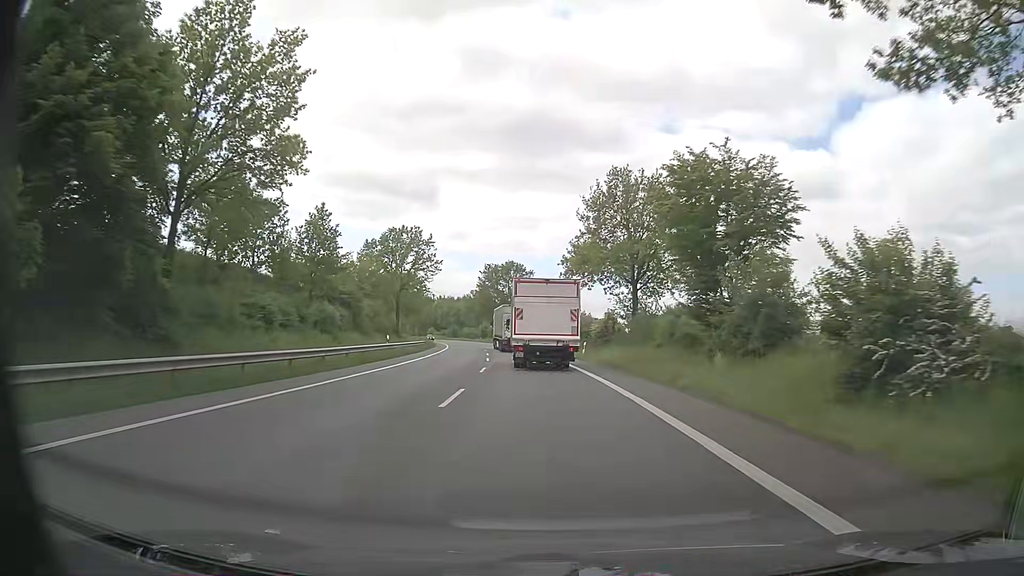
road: primary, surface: asphalt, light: Day
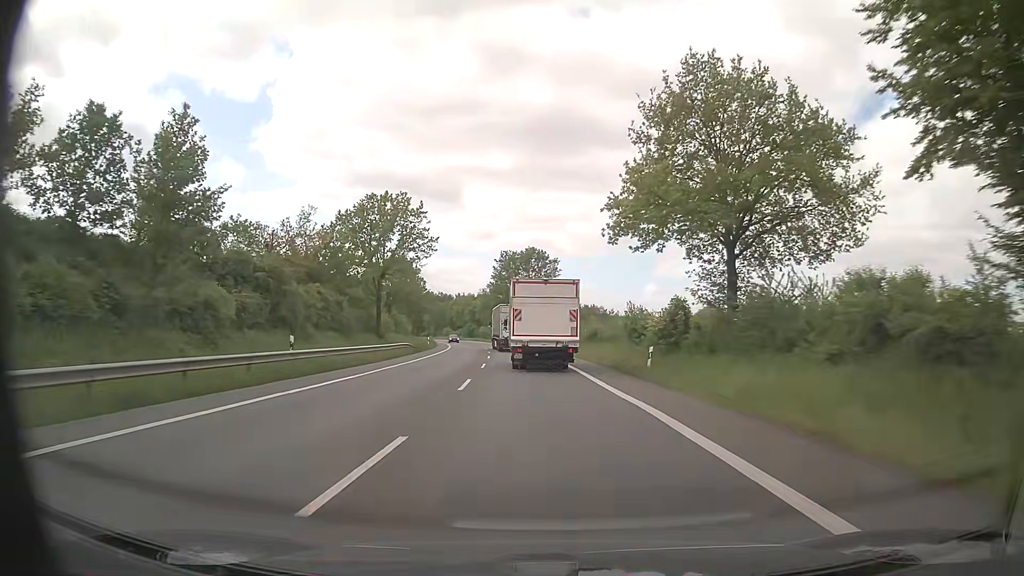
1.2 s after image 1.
(-0.5, +19.7) m; -2°
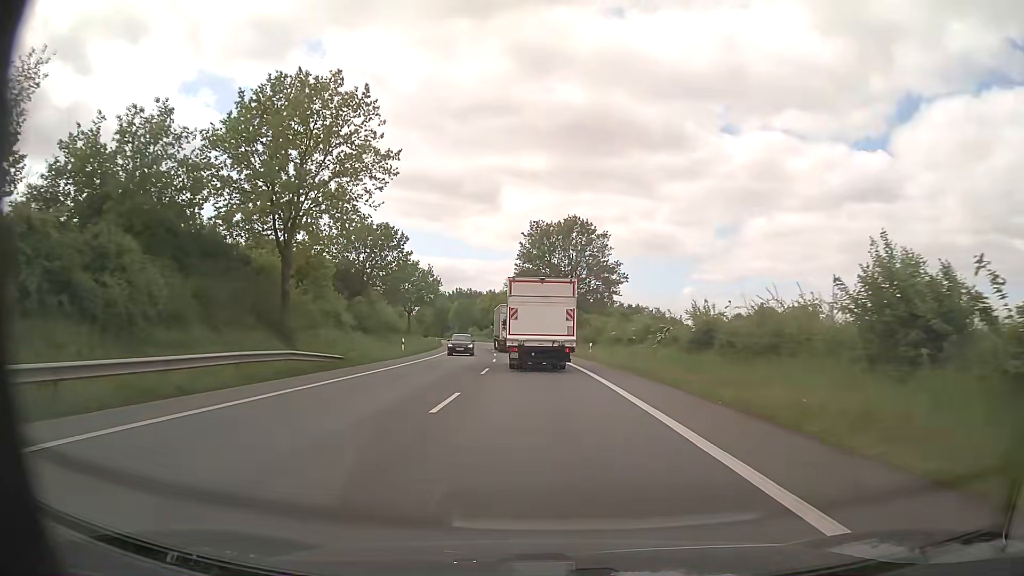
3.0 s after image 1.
(-0.9, +29.6) m; -3°
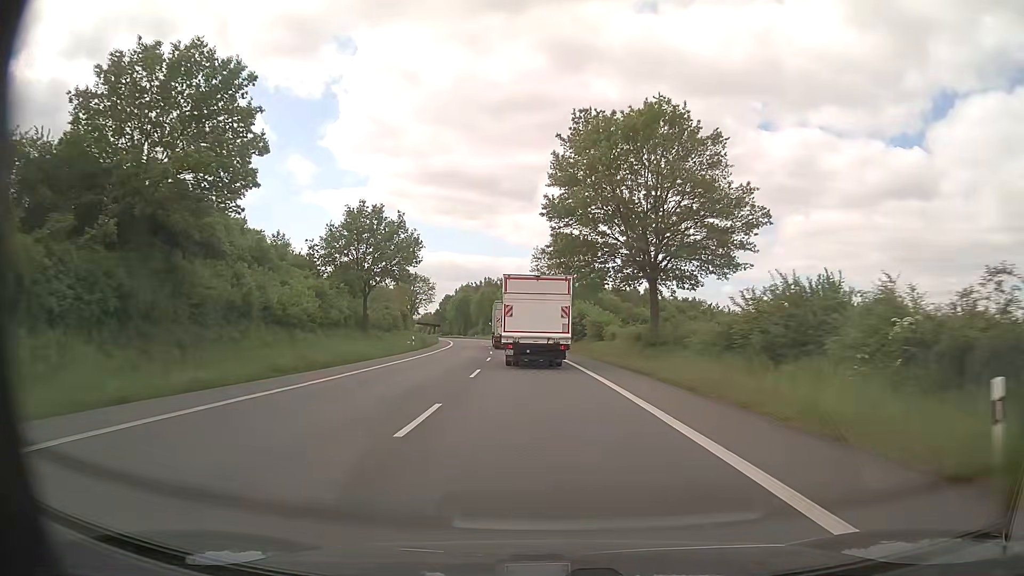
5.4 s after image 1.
(-1.0, +39.6) m; -3°
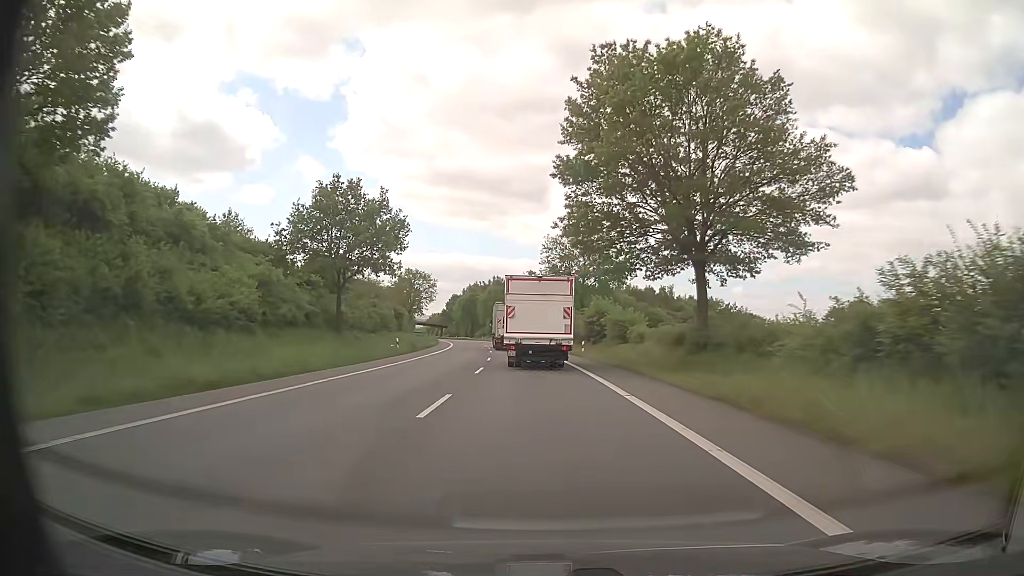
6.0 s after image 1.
(-0.1, +9.9) m; -1°
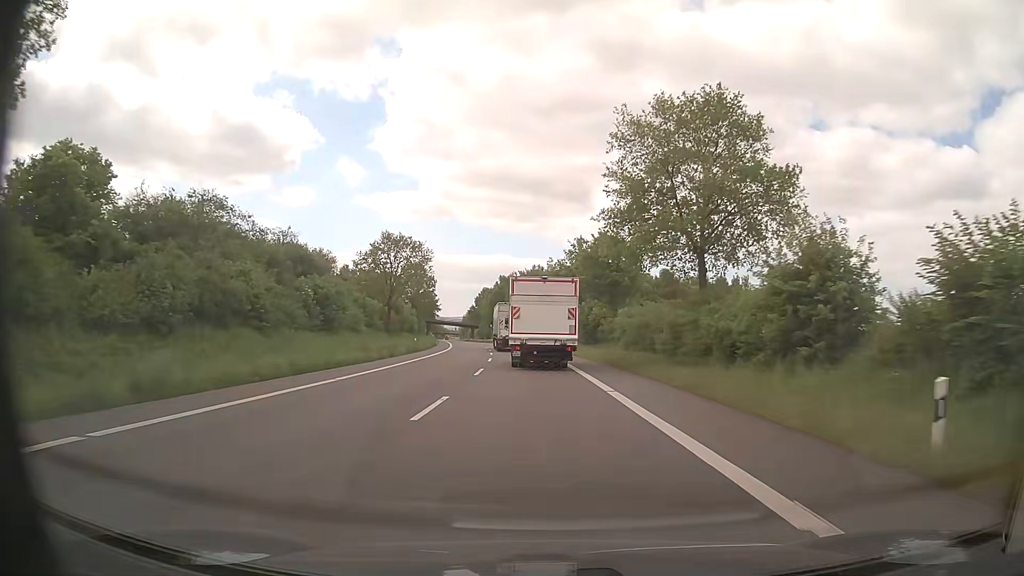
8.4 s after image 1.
(-1.3, +39.7) m; -4°
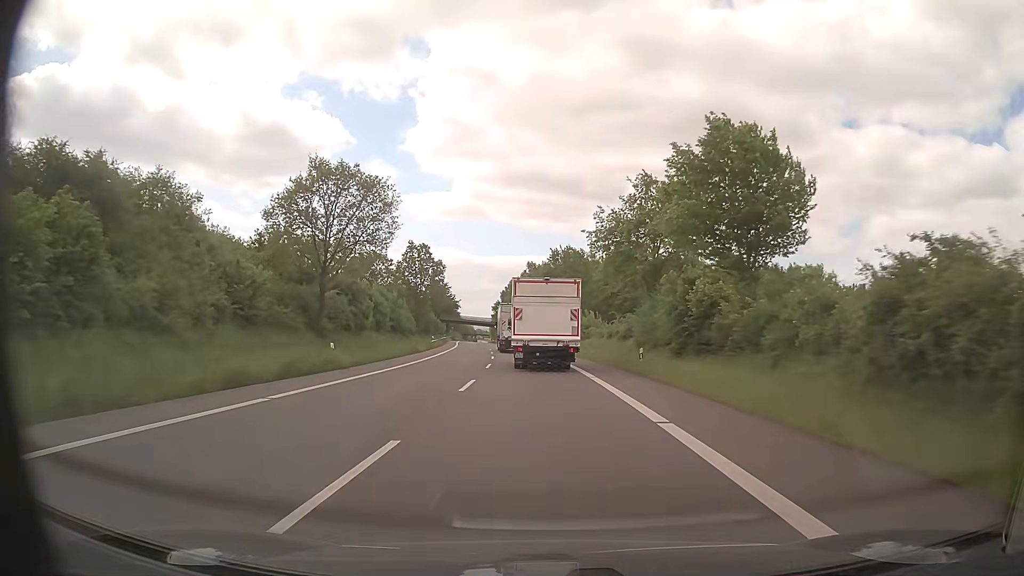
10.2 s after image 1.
(-0.8, +30.0) m; -4°
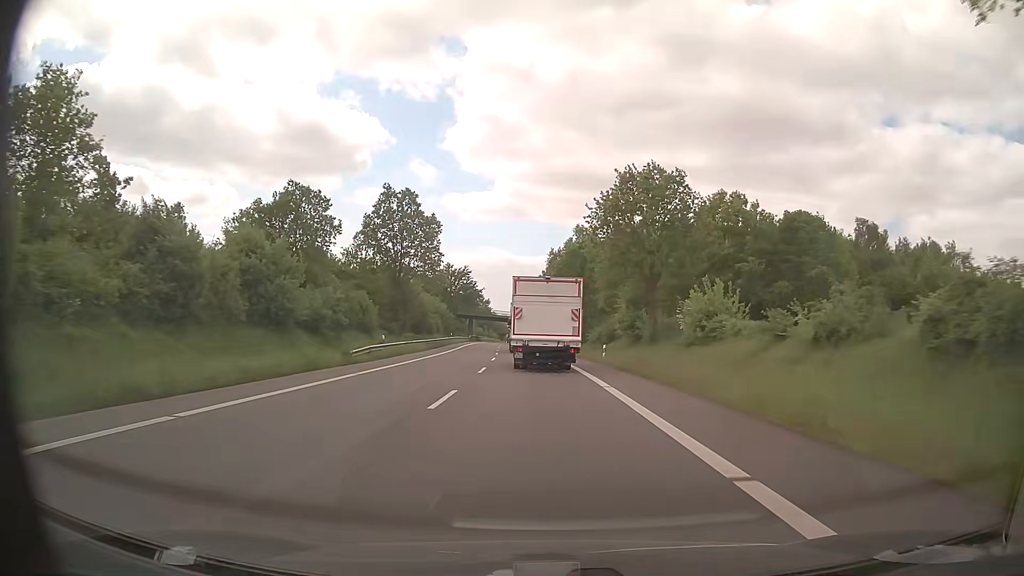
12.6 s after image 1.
(-0.8, +40.2) m; -3°
(0, +10) (0, +20) (-1, +30) (-1, +40) (-2, +50) (-2, +60) (-3, +70) (-4, +80) (-4, +90) (-5, +100) m
